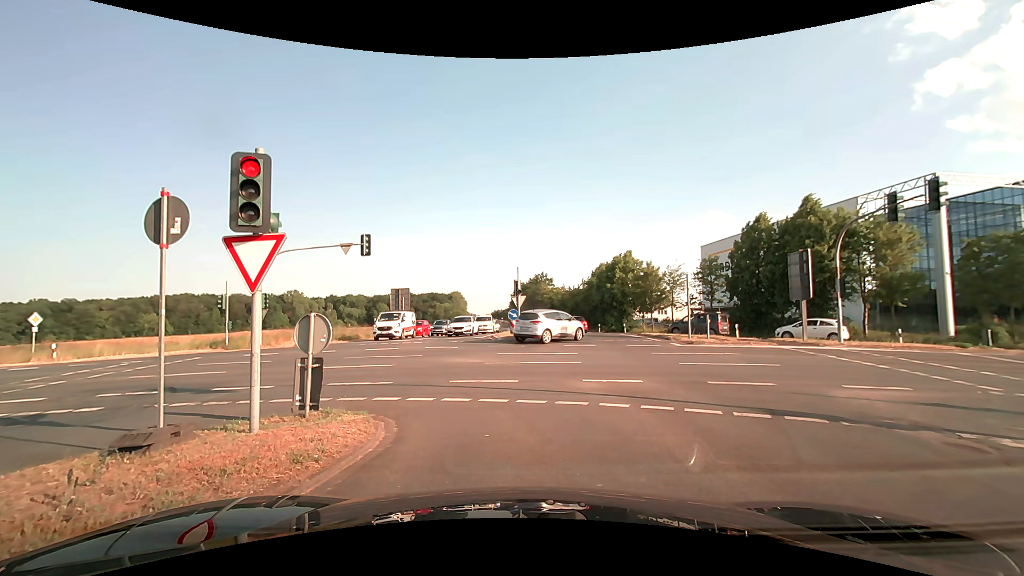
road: secondary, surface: asphalt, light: Day
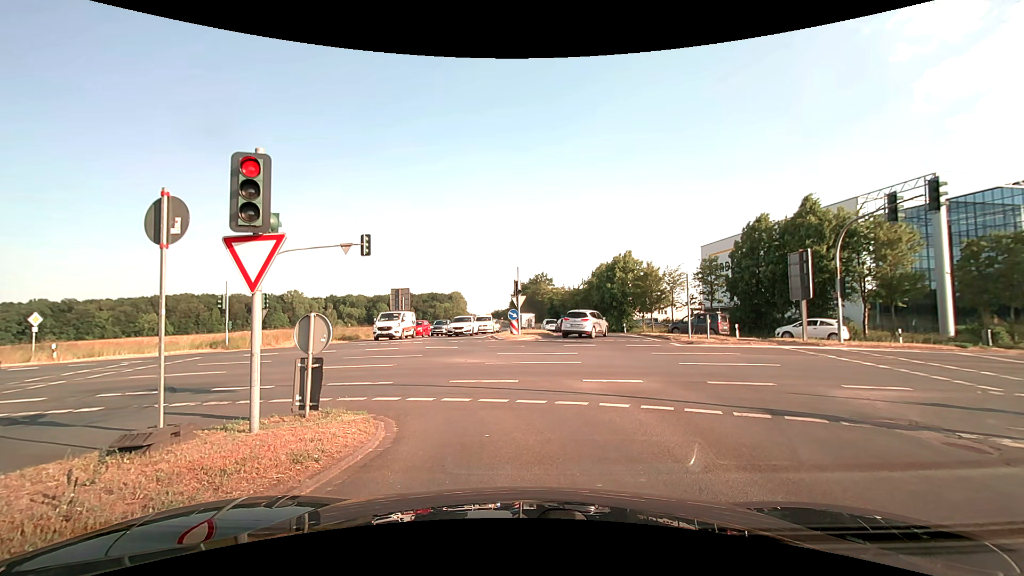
(0.0, 0.0) m; 0°
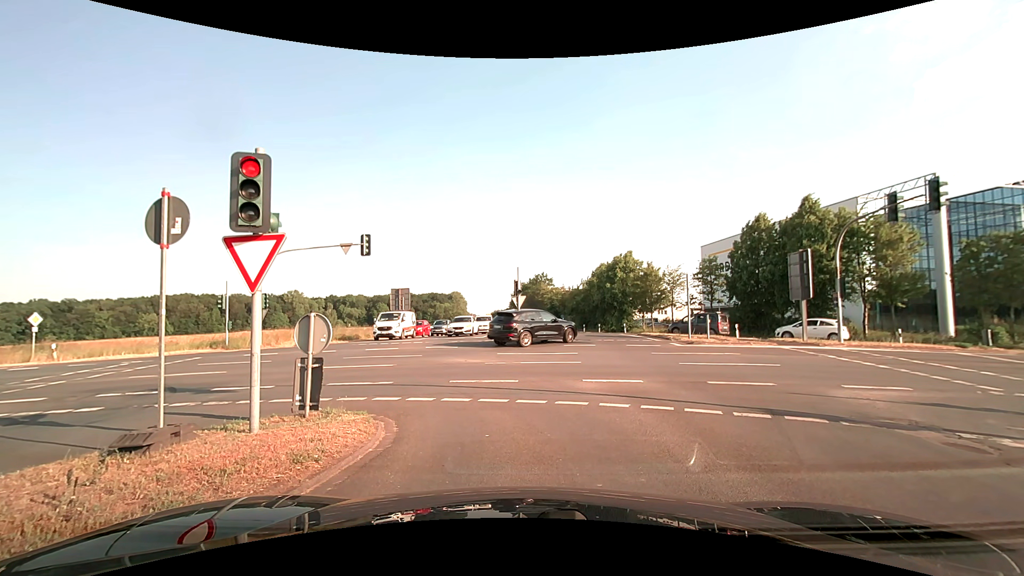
(0.0, 0.0) m; 0°
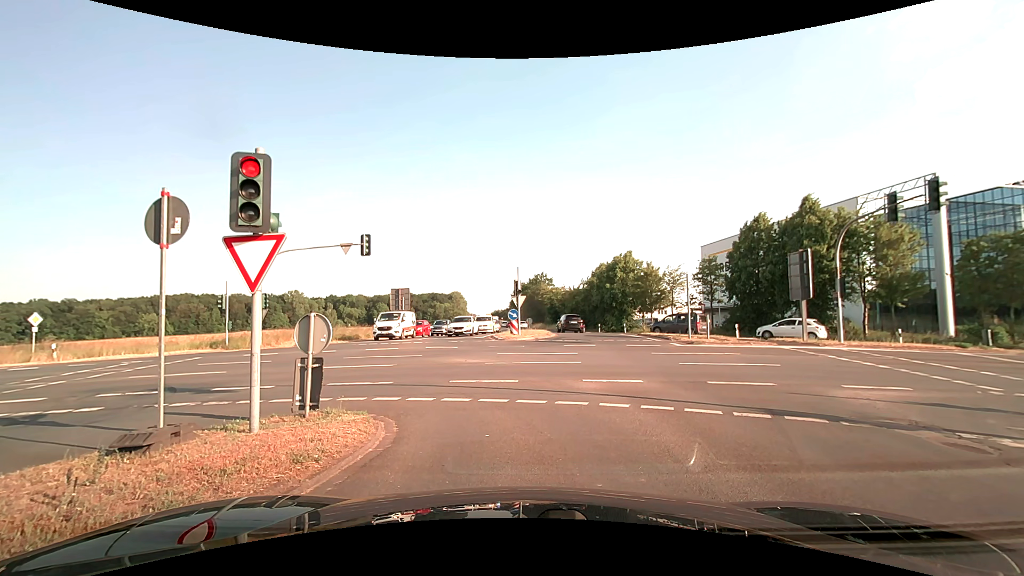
(0.0, 0.0) m; 0°
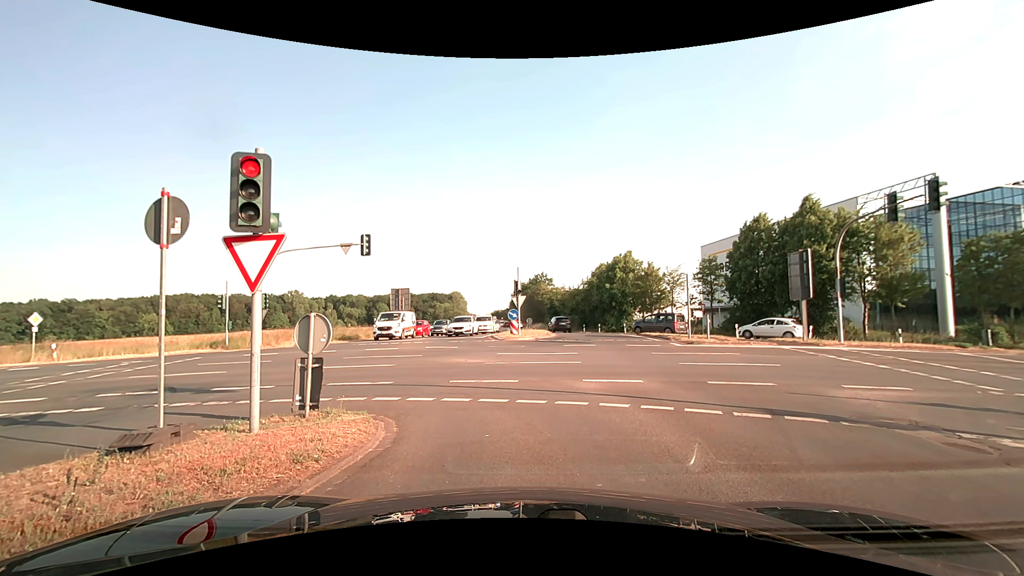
(0.0, 0.0) m; 0°
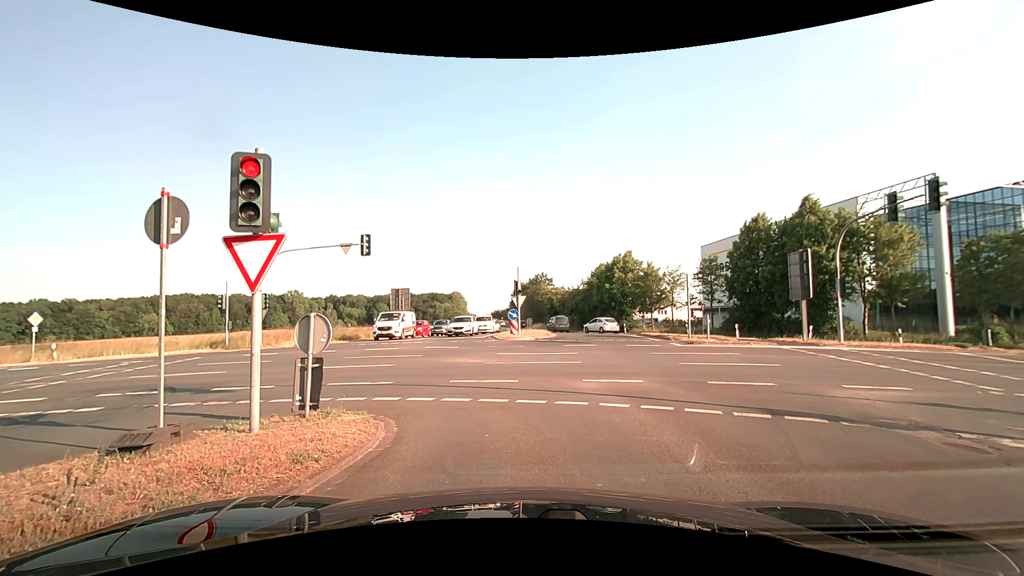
(0.0, 0.0) m; 0°
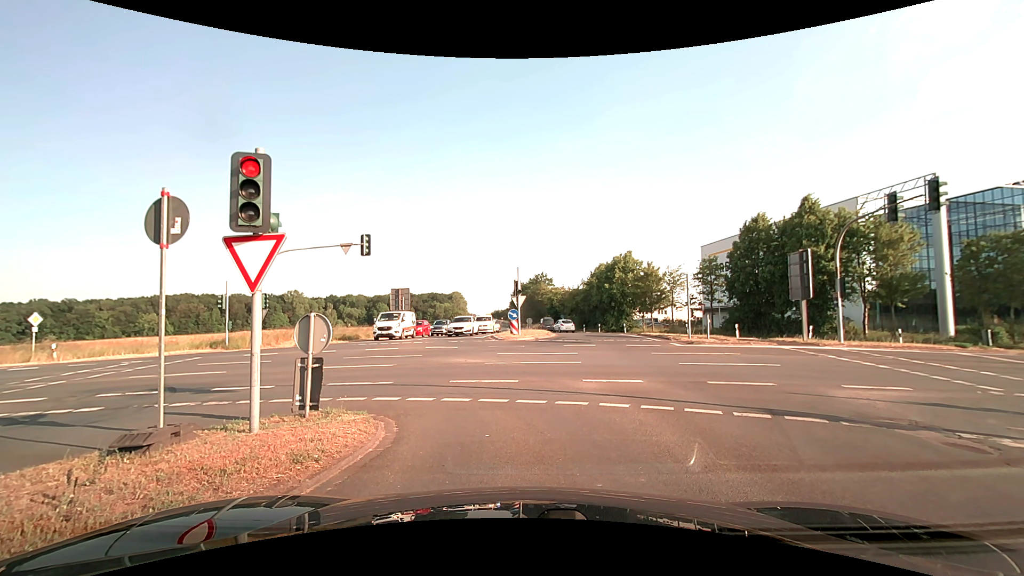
(0.0, 0.0) m; 0°
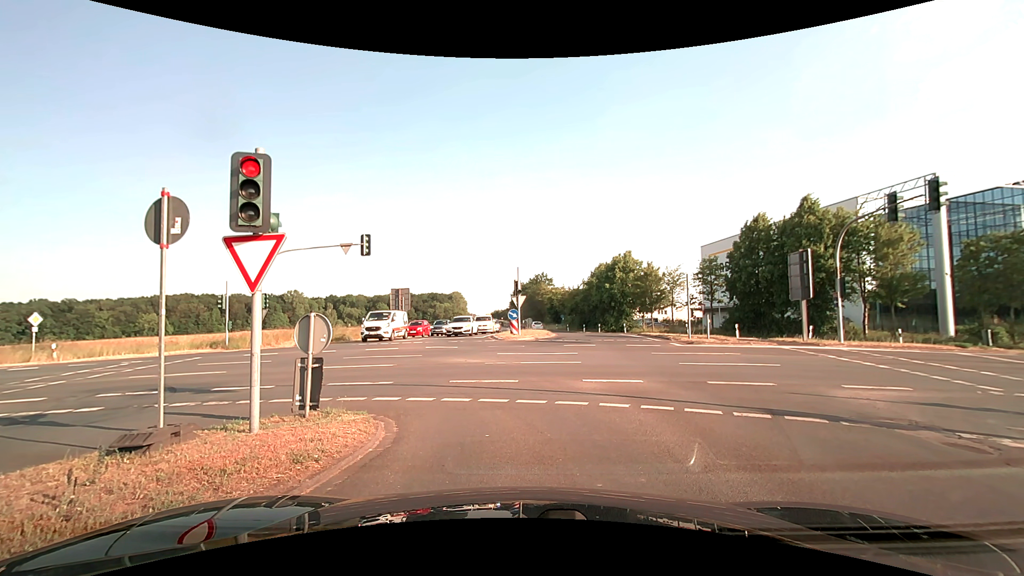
(0.0, 0.0) m; 0°
(0, +10) (-5, +19) (-13, +24) (-23, +26) (-33, +26) (-43, +27) (-53, +28) (-63, +28) (-73, +29) (-83, +29) m
